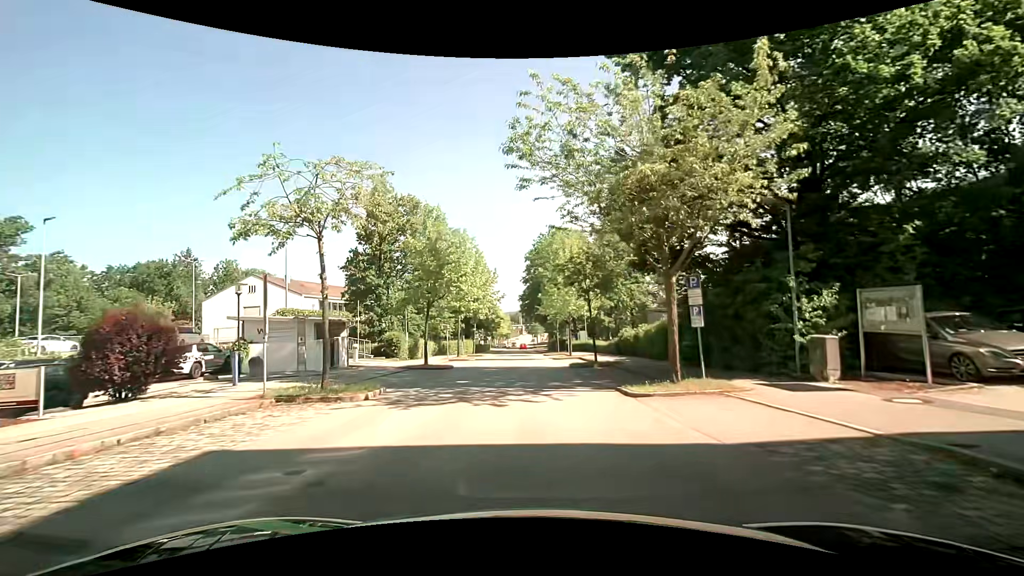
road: residential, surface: asphalt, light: Day
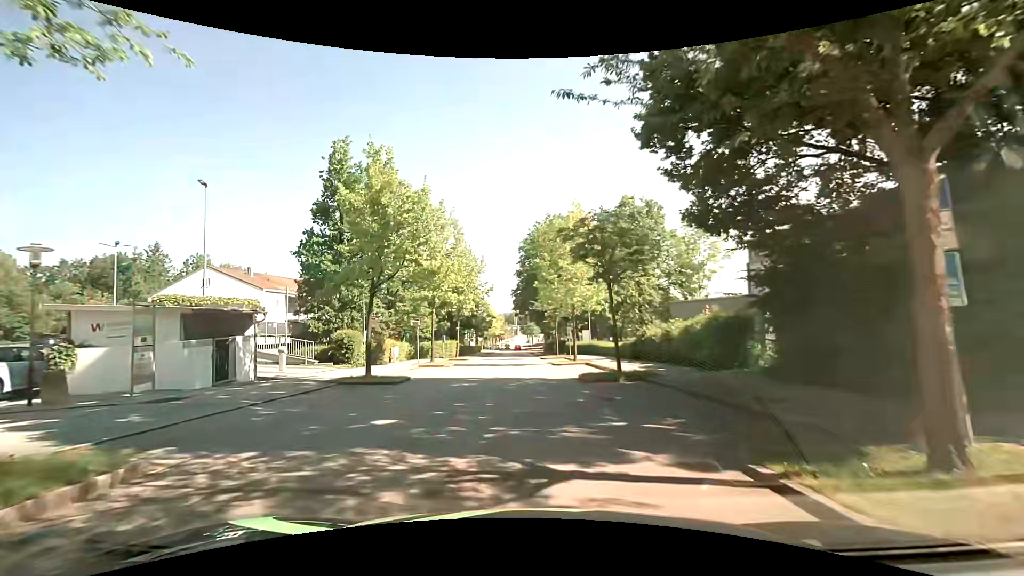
(-0.1, +9.0) m; 0°
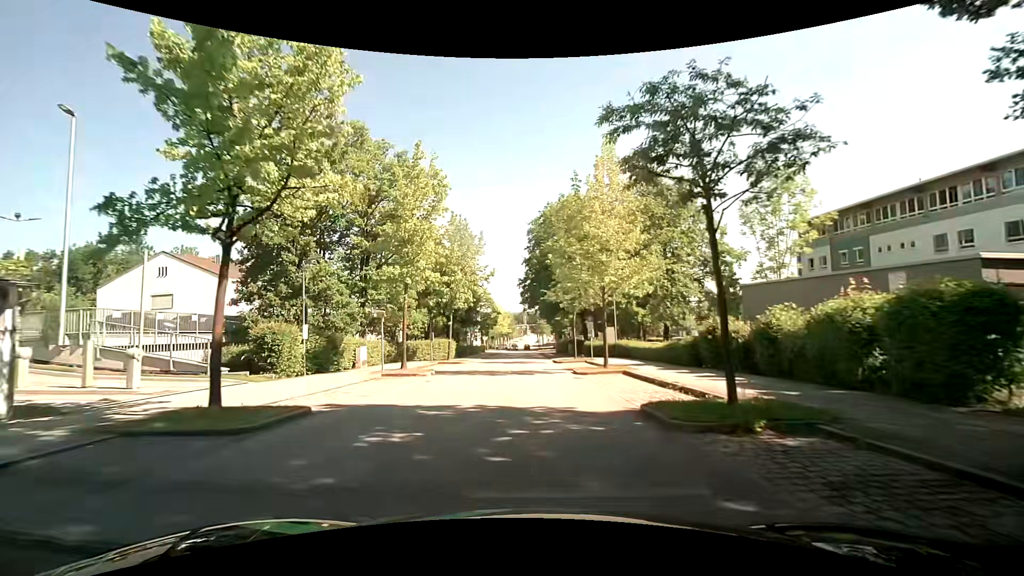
(-0.2, +9.7) m; 0°
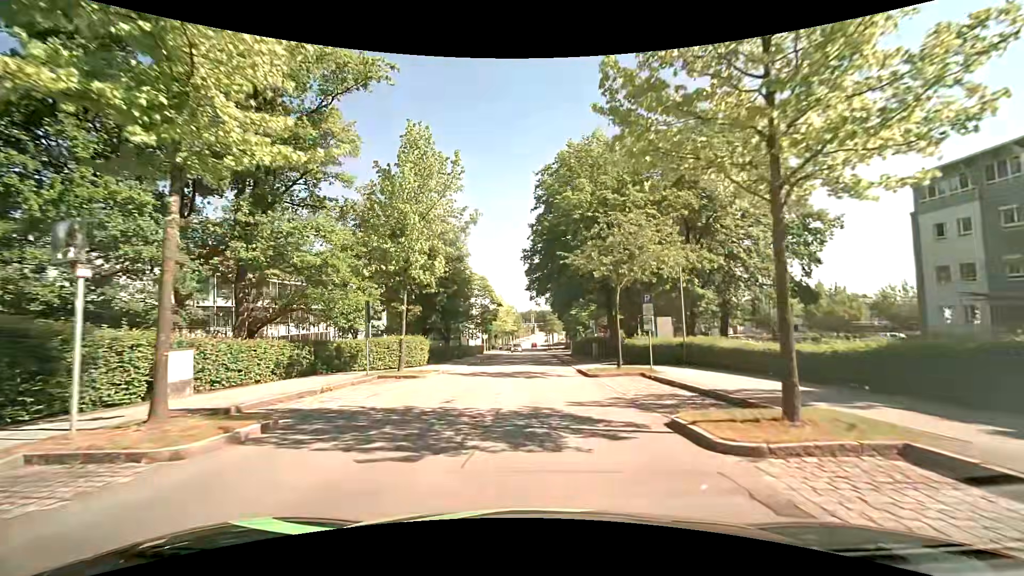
(-0.4, +15.9) m; -2°
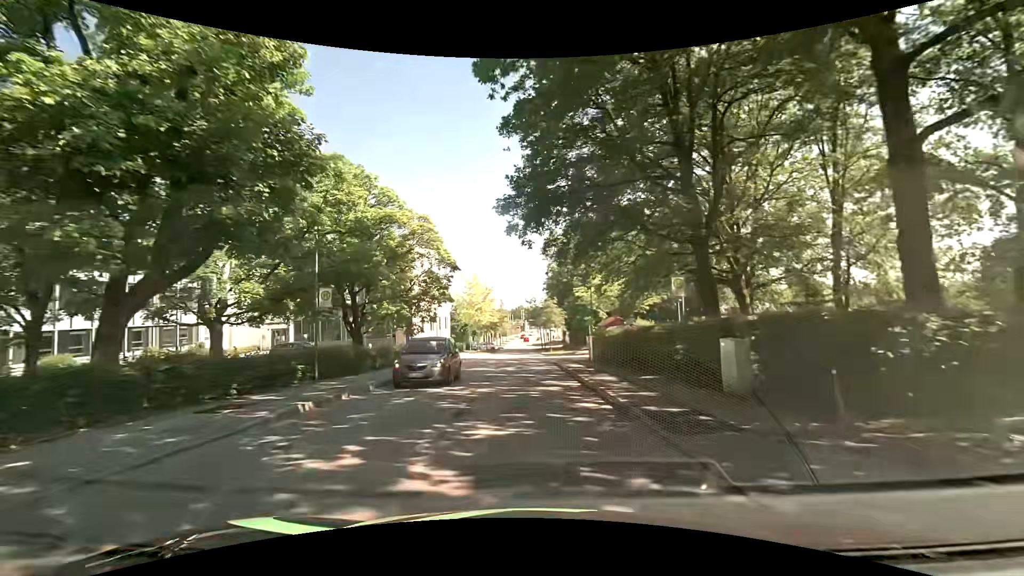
(+0.4, +28.7) m; +1°
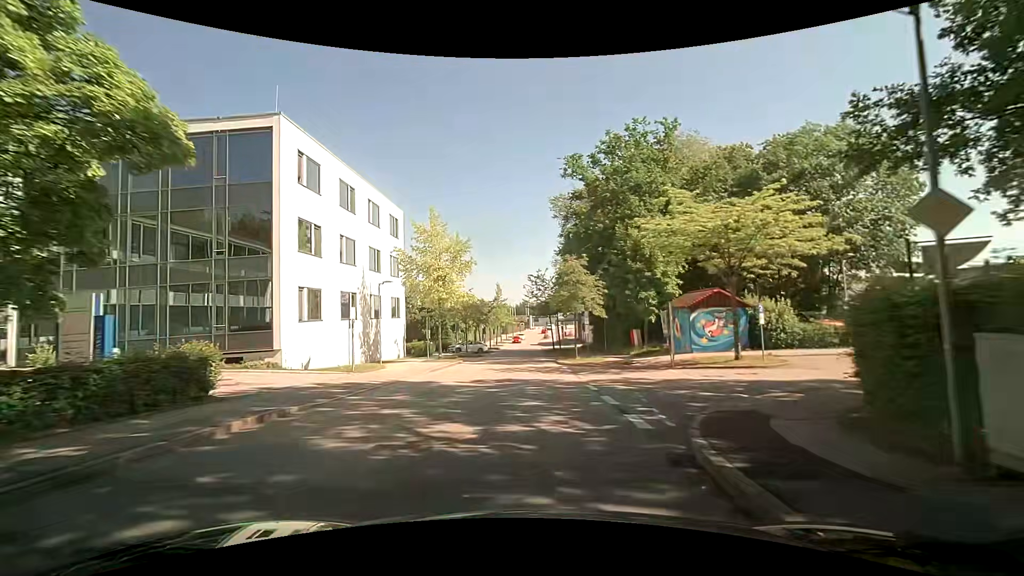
(0.0, +29.0) m; 0°
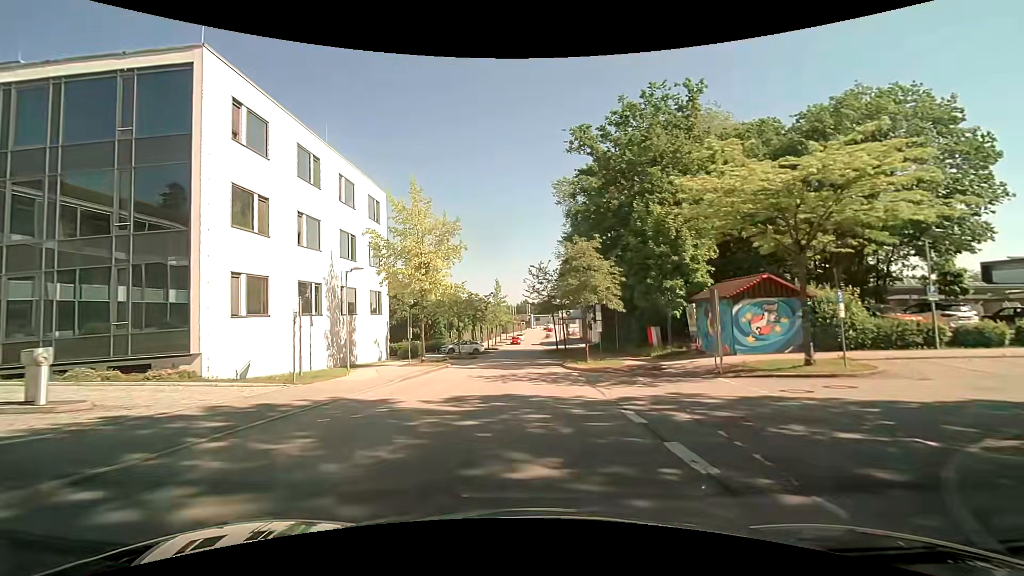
(0.0, +5.7) m; -1°
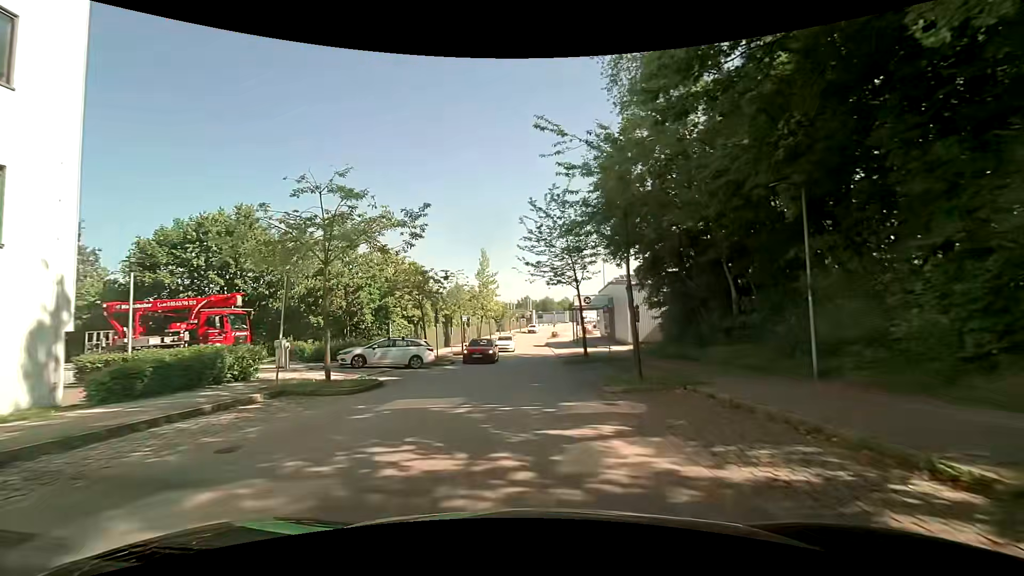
(0.0, +28.0) m; 0°
(0, +10) (0, +20) (0, +30) (0, +40) (0, +50) (0, +60) (+1, +70) (+1, +80) (+1, +90) (+2, +100) m
